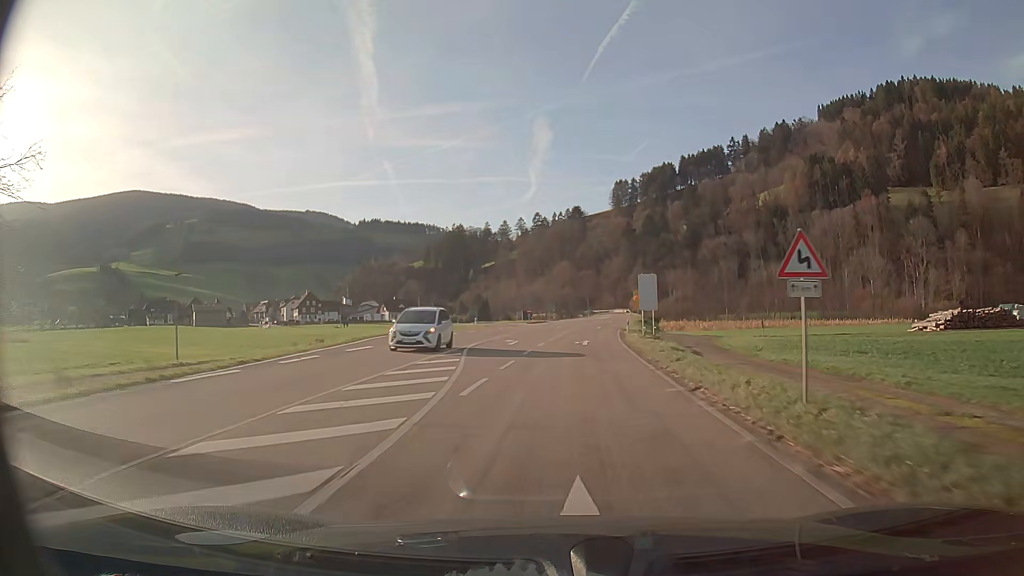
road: secondary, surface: asphalt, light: Day
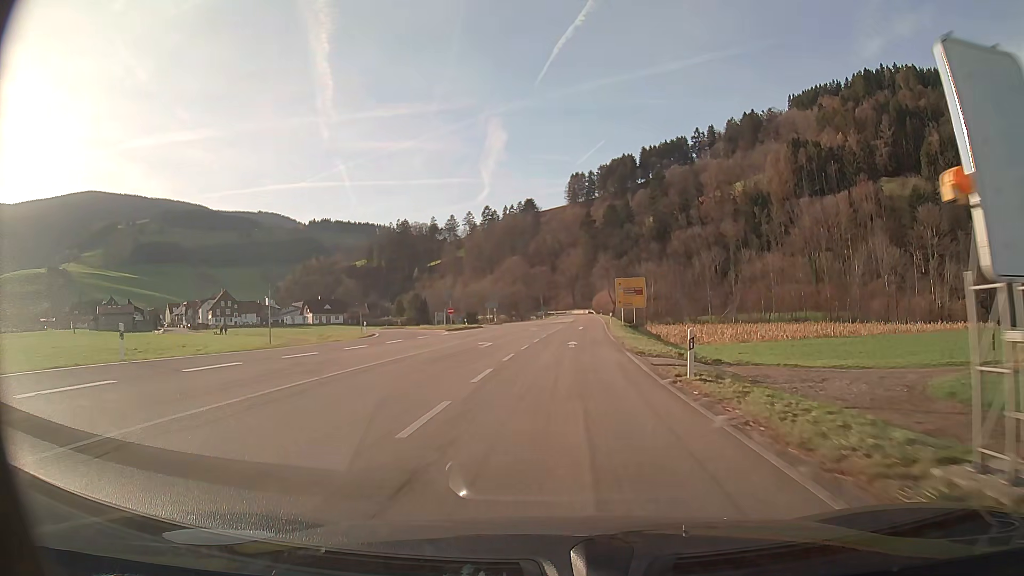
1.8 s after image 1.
(+1.2, +34.1) m; +4°
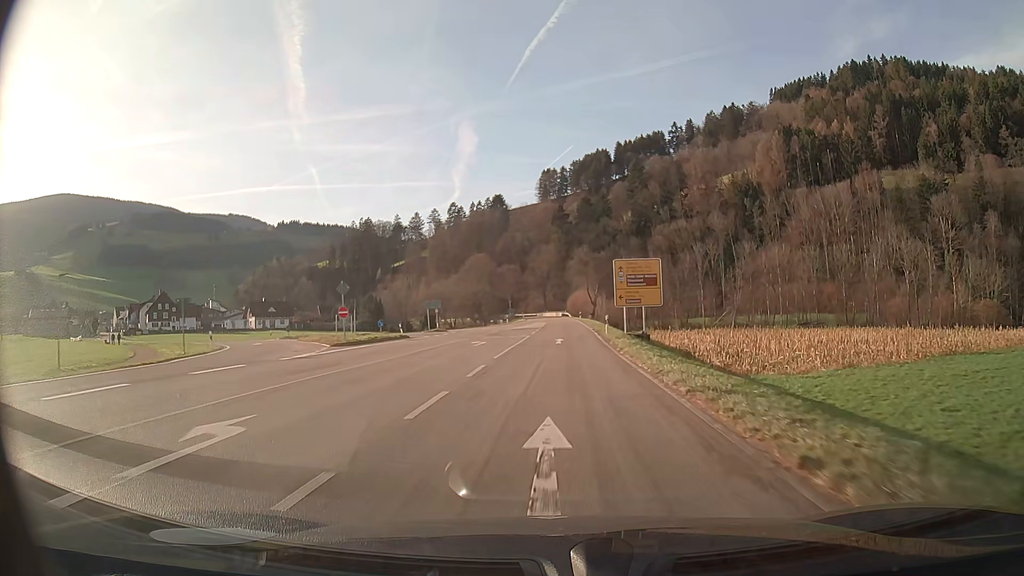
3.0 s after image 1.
(+0.5, +22.8) m; +2°
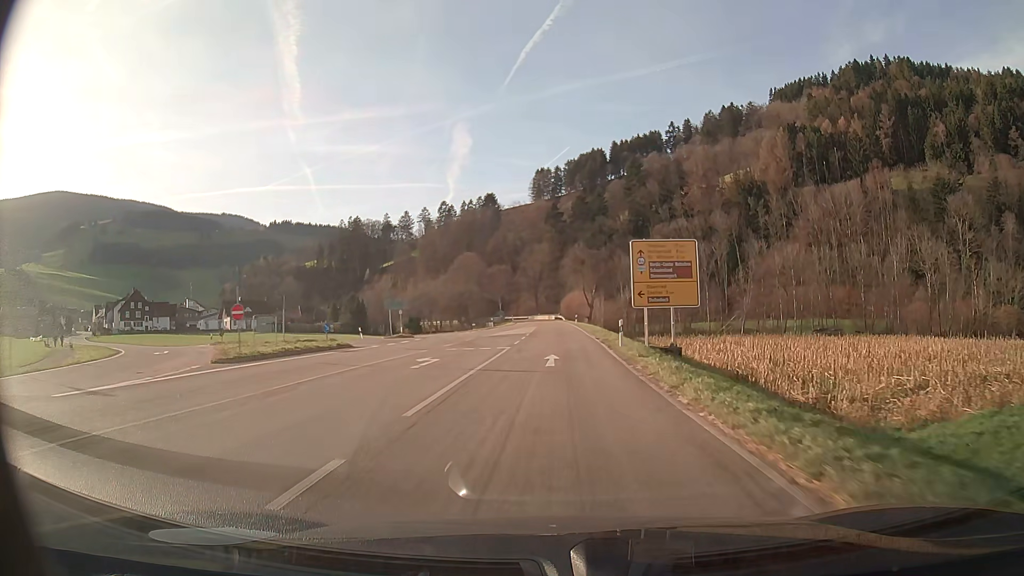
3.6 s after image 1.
(+0.1, +11.4) m; +1°
